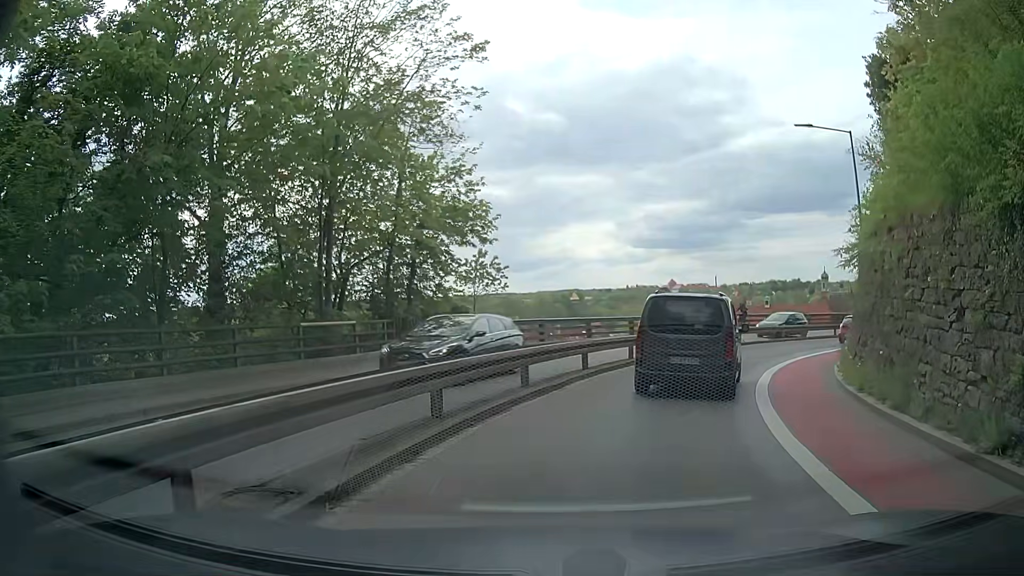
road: secondary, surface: asphalt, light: Day
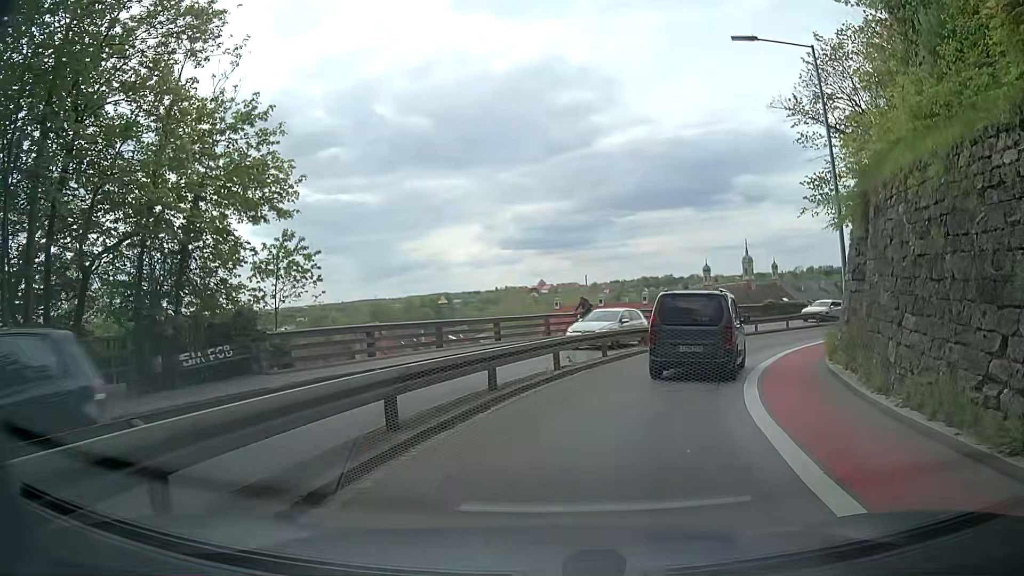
(+1.1, +8.6) m; +12°
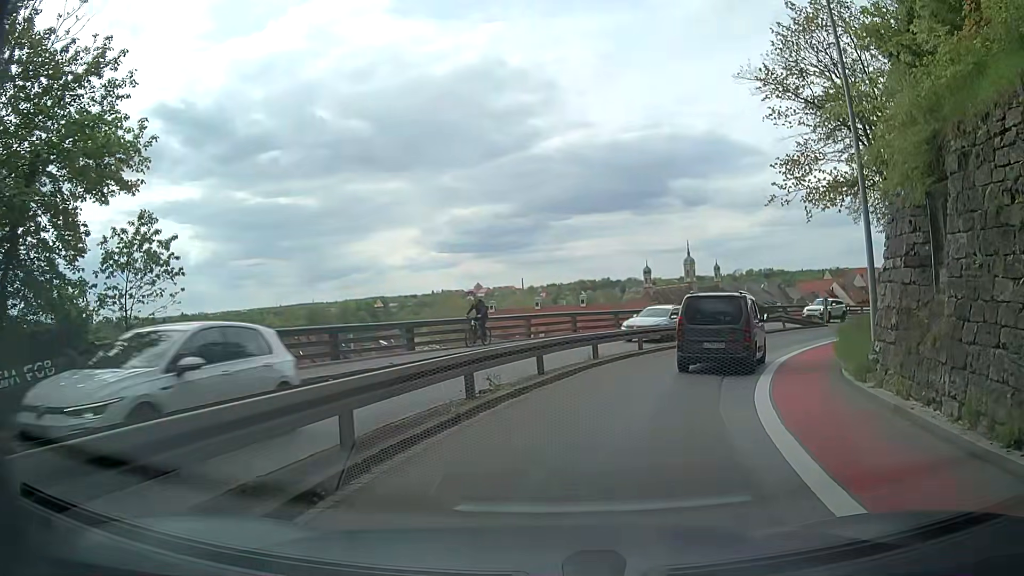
(+0.3, +5.0) m; +5°
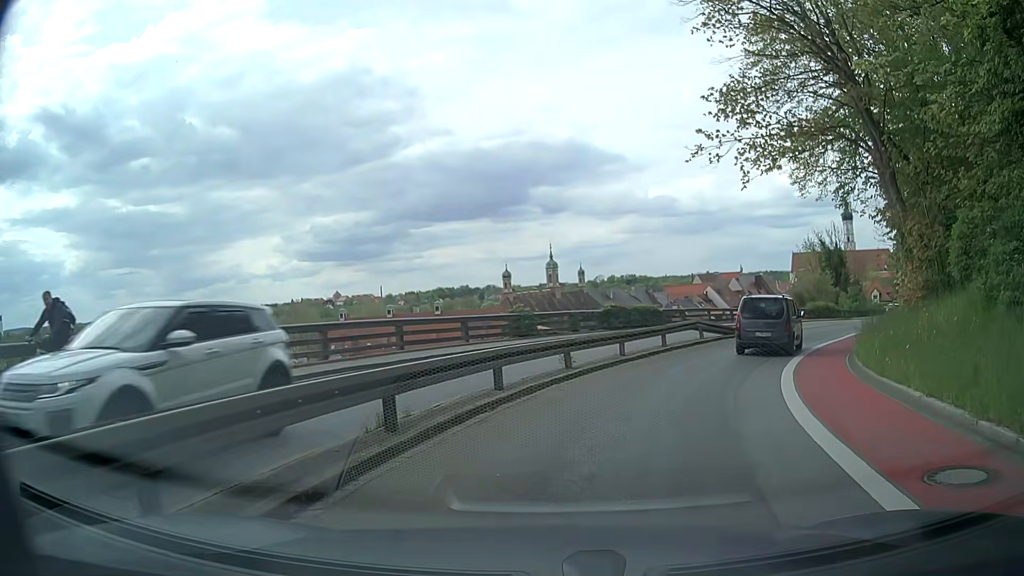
(+1.1, +10.5) m; +12°
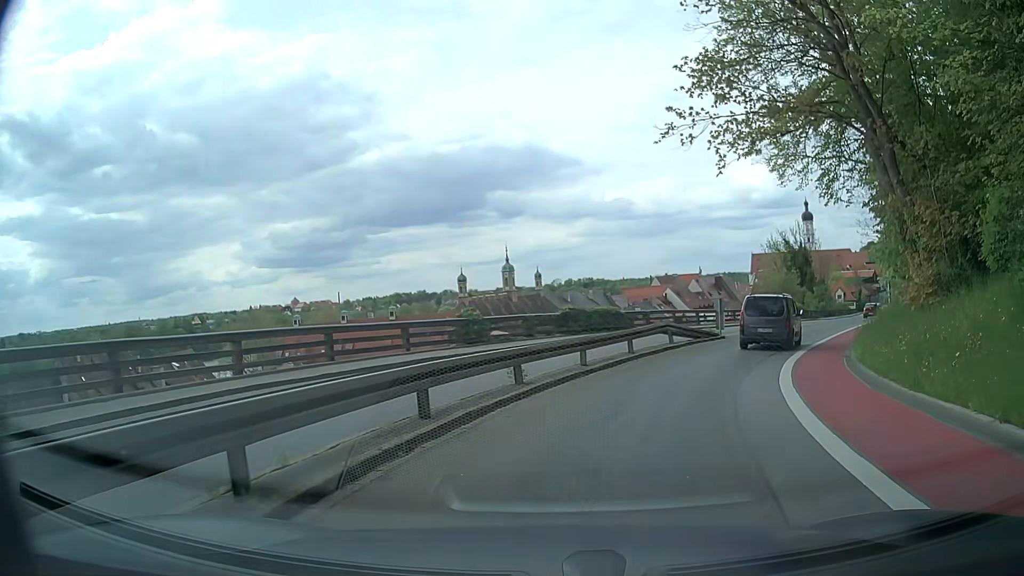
(+0.1, +2.8) m; +4°
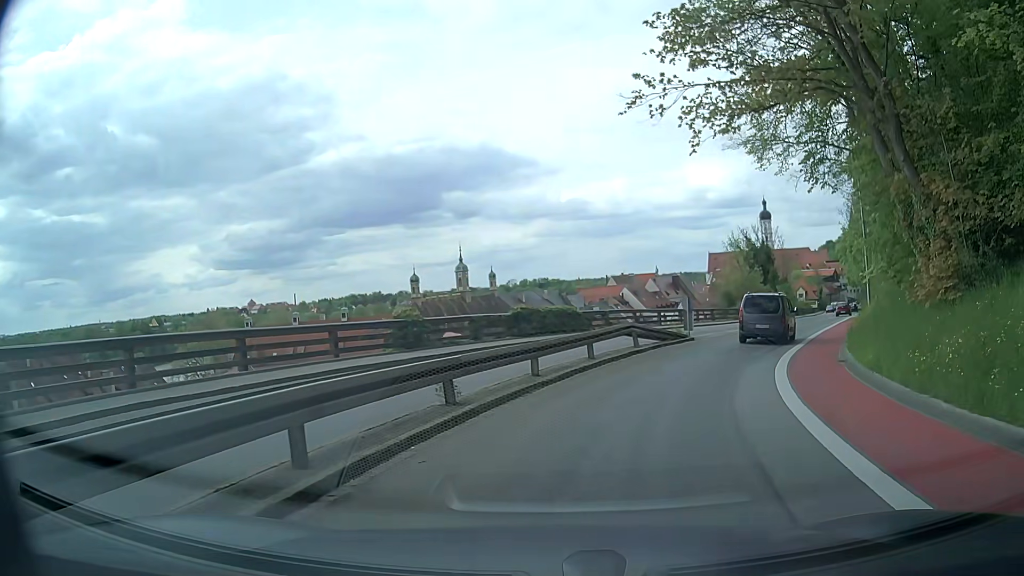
(0.0, +2.8) m; +3°
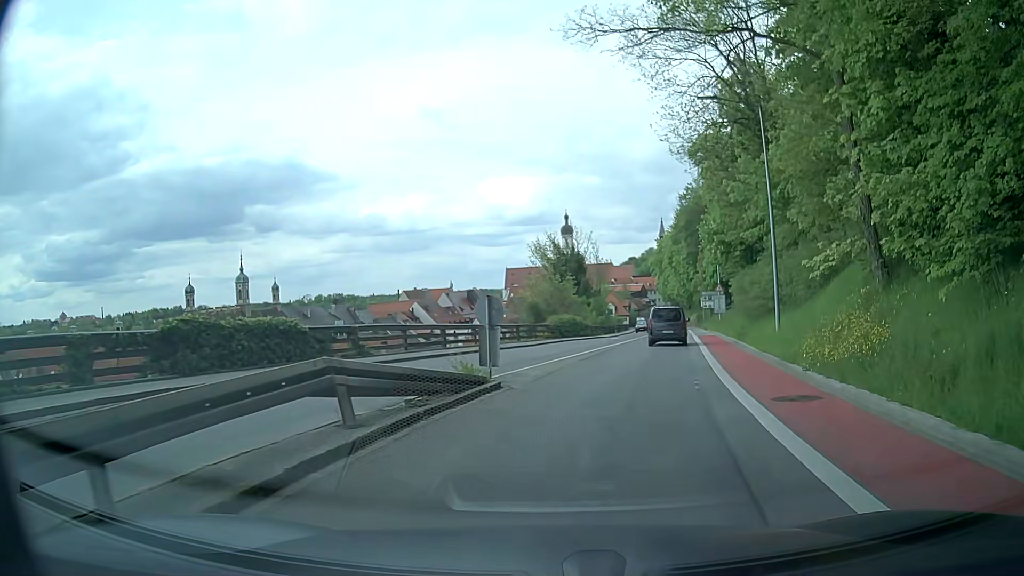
(+2.0, +13.6) m; +17°
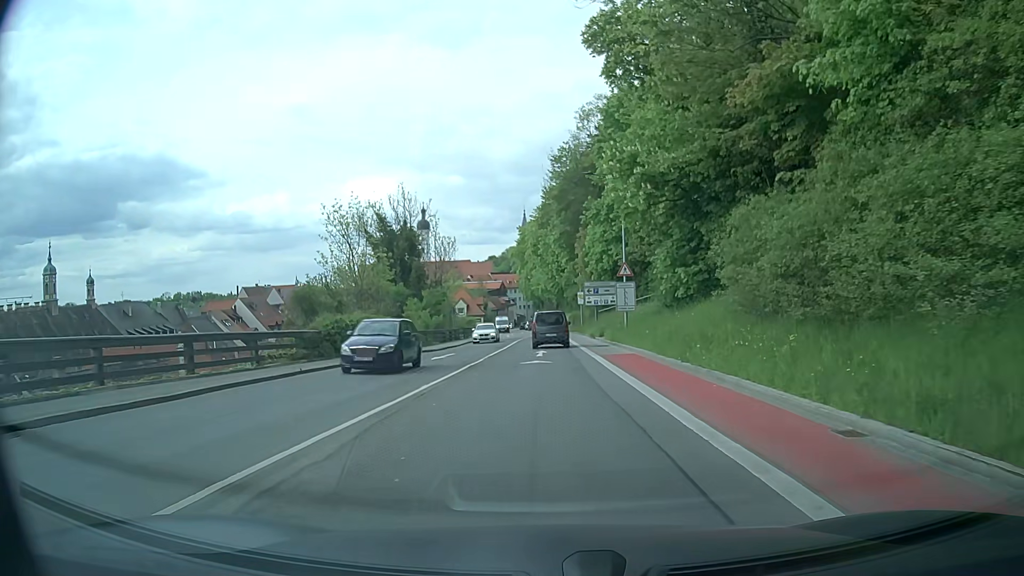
(+3.3, +24.0) m; +12°
(0, +10) (0, +20) (0, +30) (0, +40) (0, +50) (0, +60) (0, +70) (0, +80) (0, +90) (0, +100) m
